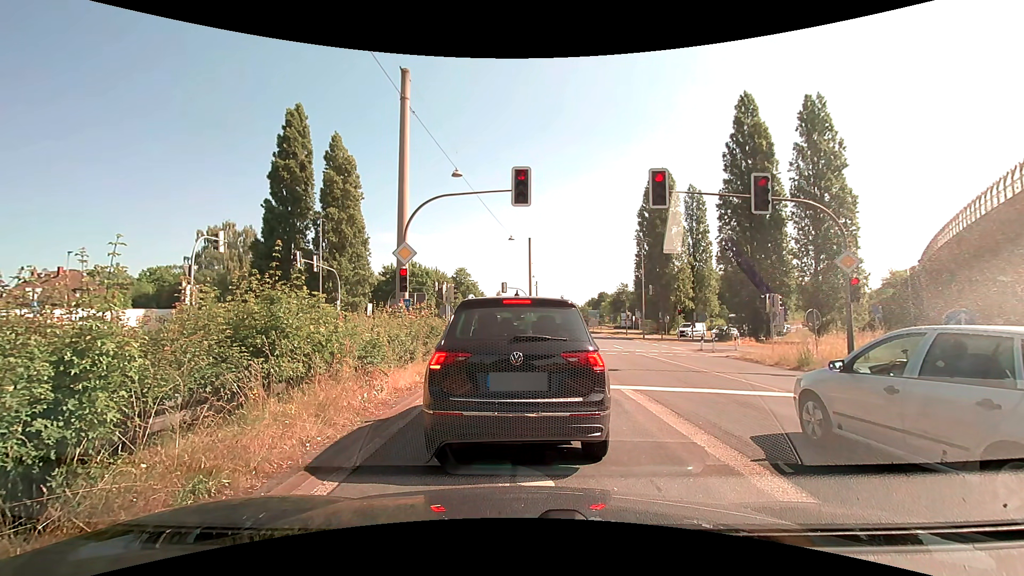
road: trunk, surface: asphalt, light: Day
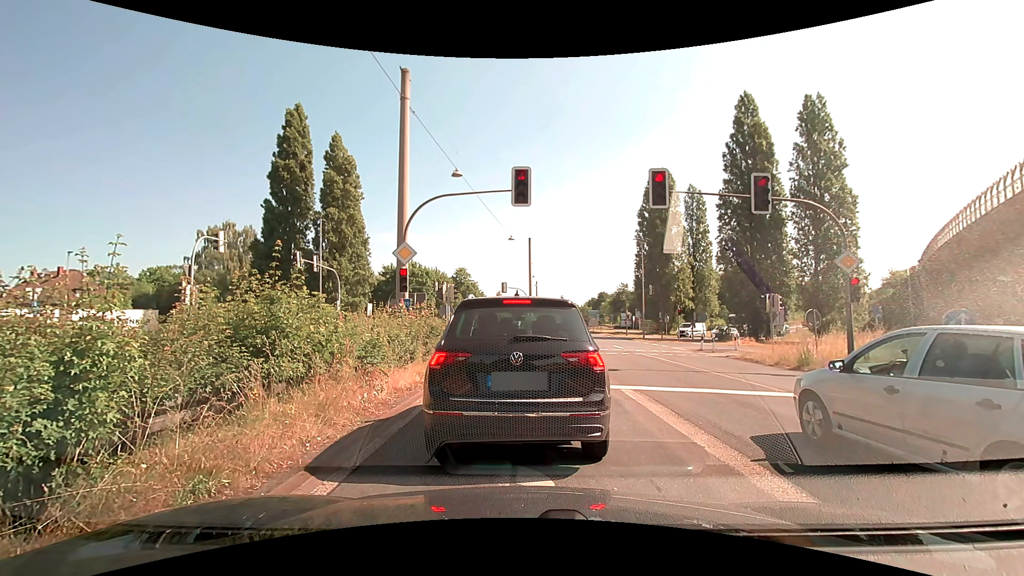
(0.0, 0.0) m; 0°
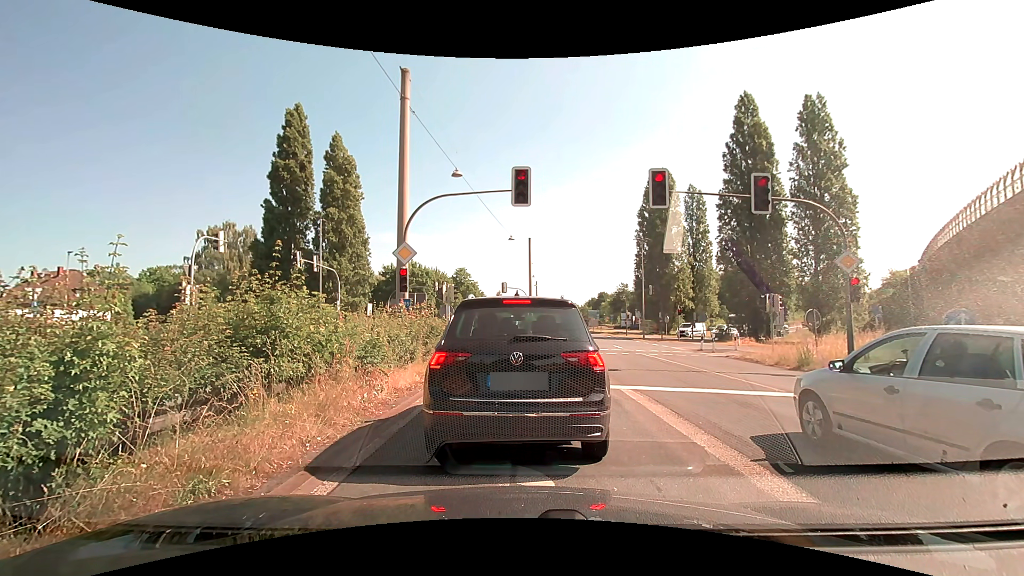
(0.0, 0.0) m; 0°
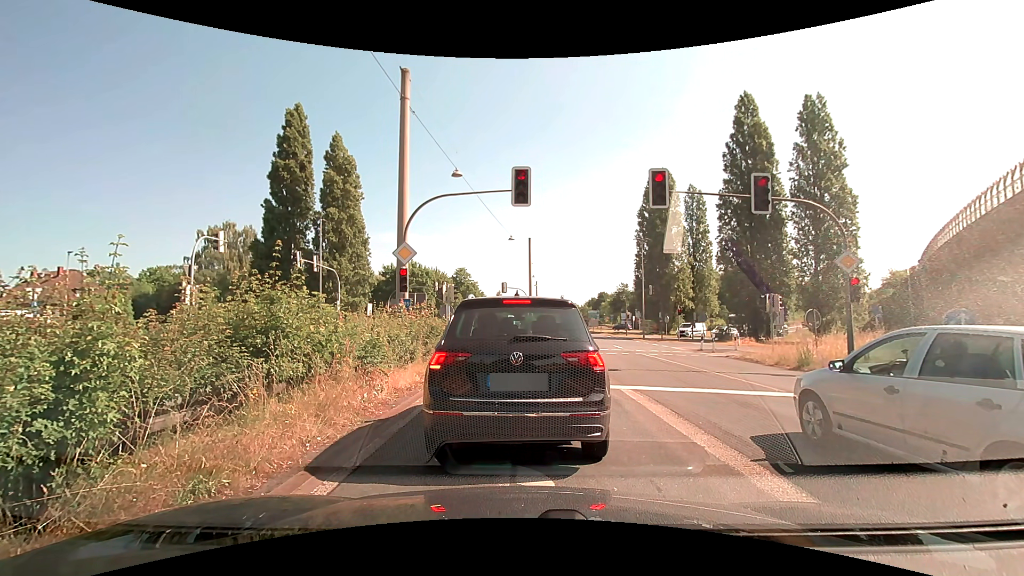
(0.0, 0.0) m; 0°
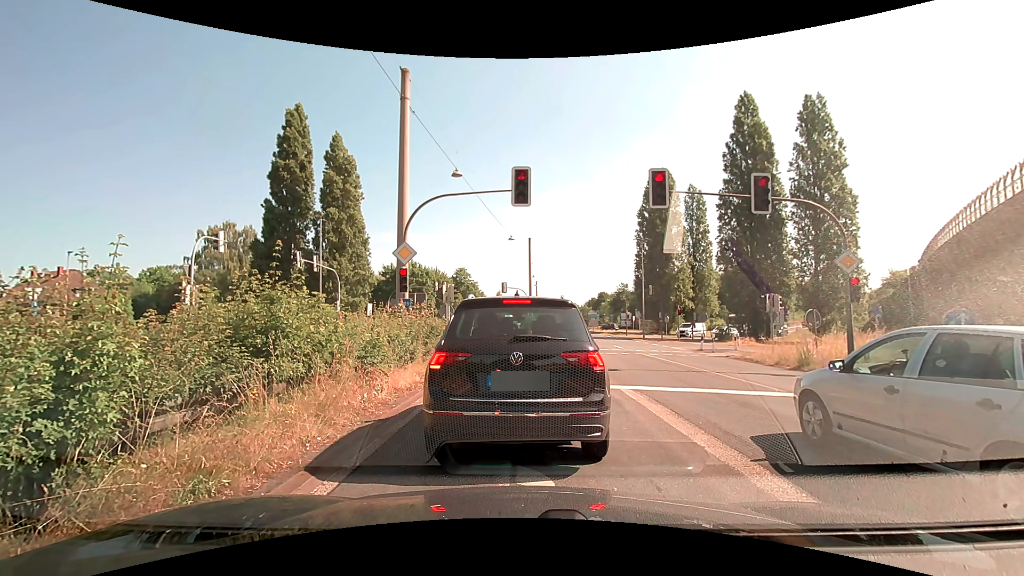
(0.0, 0.0) m; 0°
